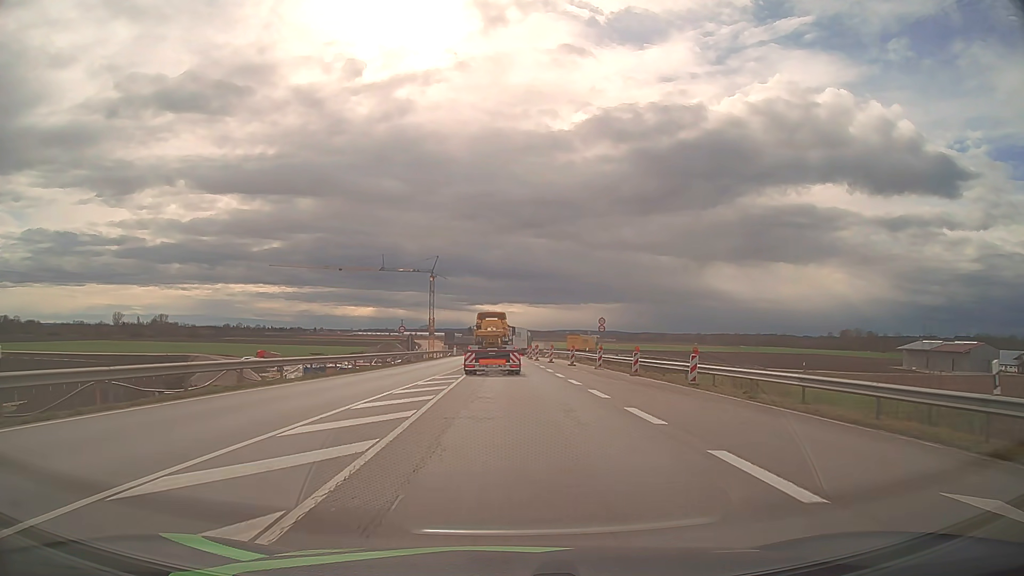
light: Day
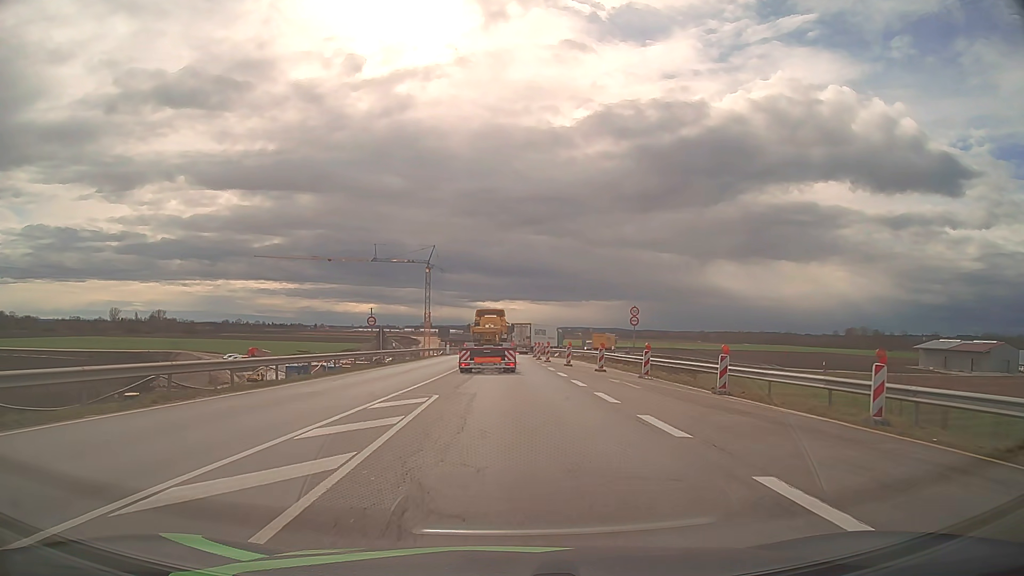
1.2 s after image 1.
(0.0, +13.7) m; 0°
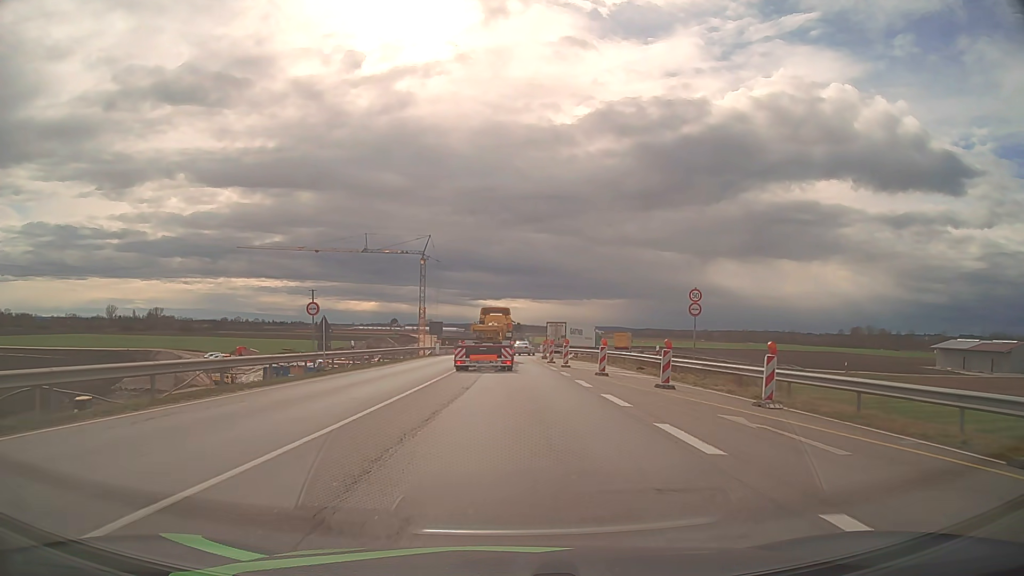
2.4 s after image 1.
(0.0, +13.7) m; 0°
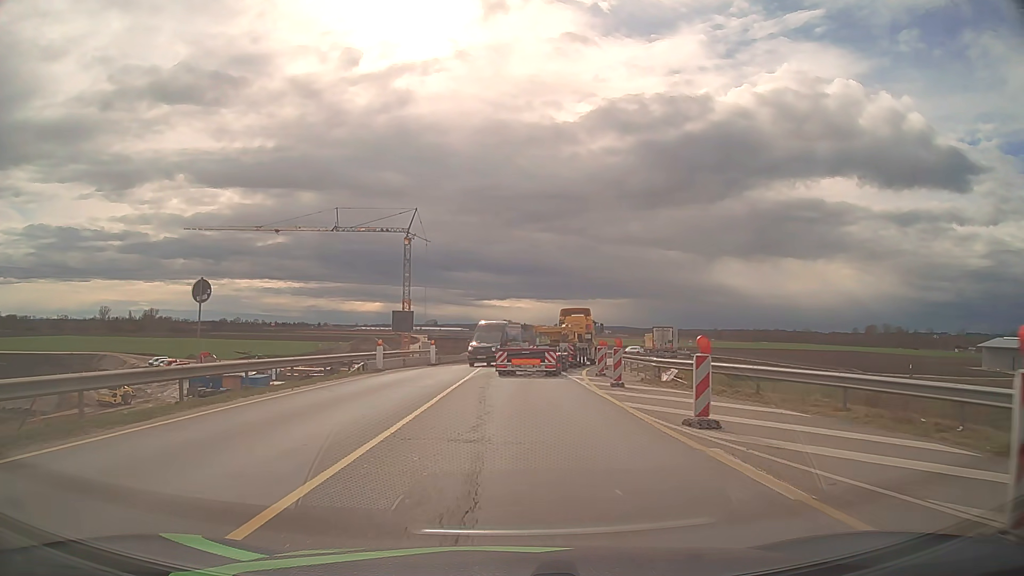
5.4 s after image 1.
(-0.3, +32.3) m; -1°
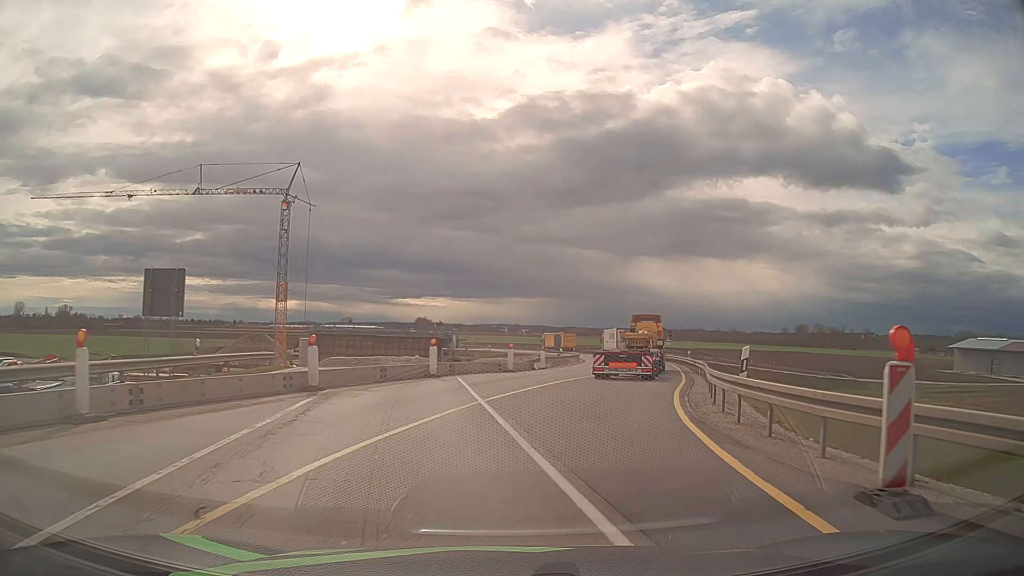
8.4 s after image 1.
(+1.1, +30.6) m; +7°
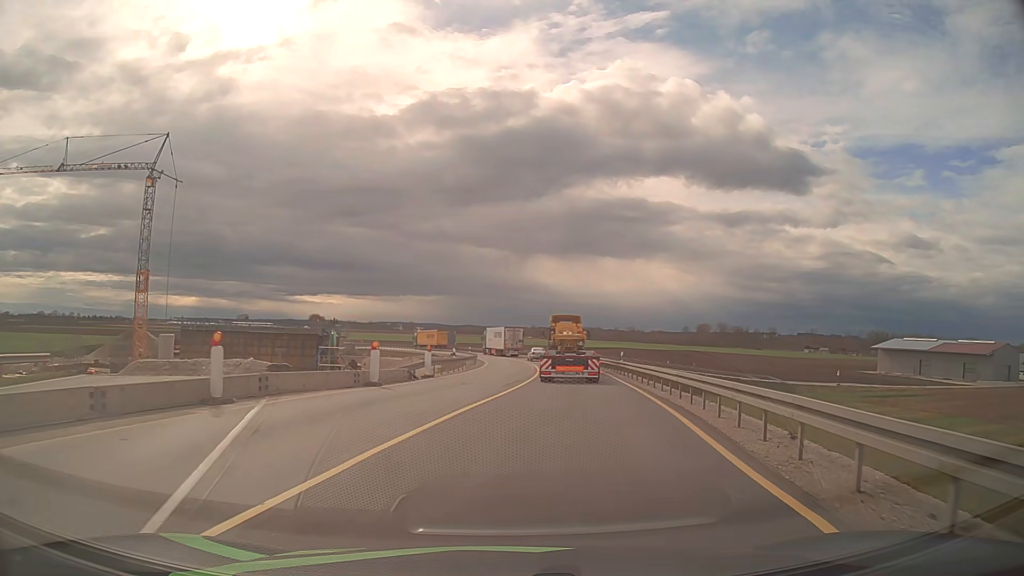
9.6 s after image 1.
(+1.0, +12.3) m; +9°
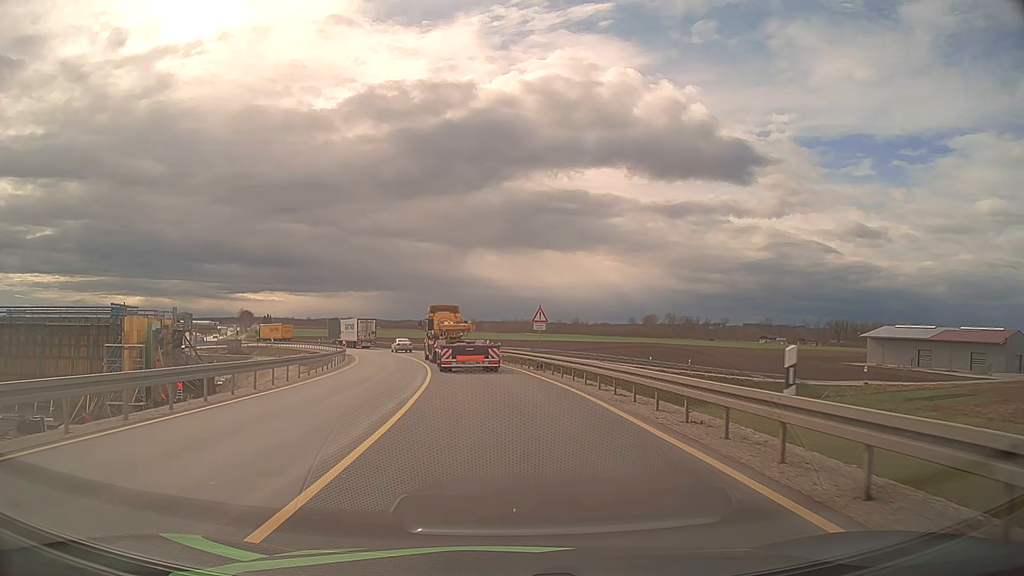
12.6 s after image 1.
(+3.0, +33.2) m; +5°
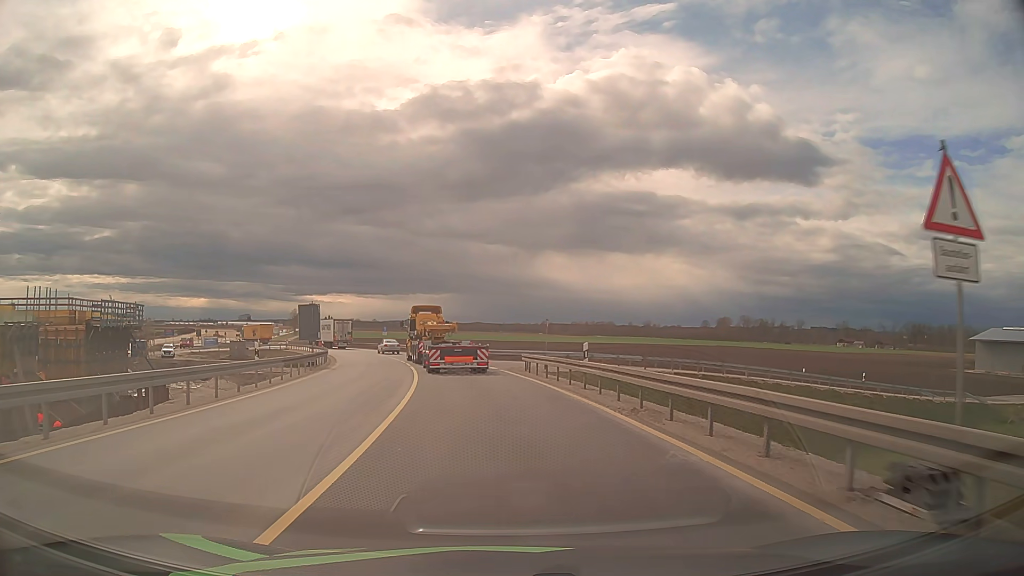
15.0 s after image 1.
(-1.4, +27.3) m; -6°
(0, +10) (-1, +20) (-2, +30) (-4, +40) (-6, +50) (-9, +59) (-12, +69) (-15, +78) (-19, +87) (-24, +96) m
